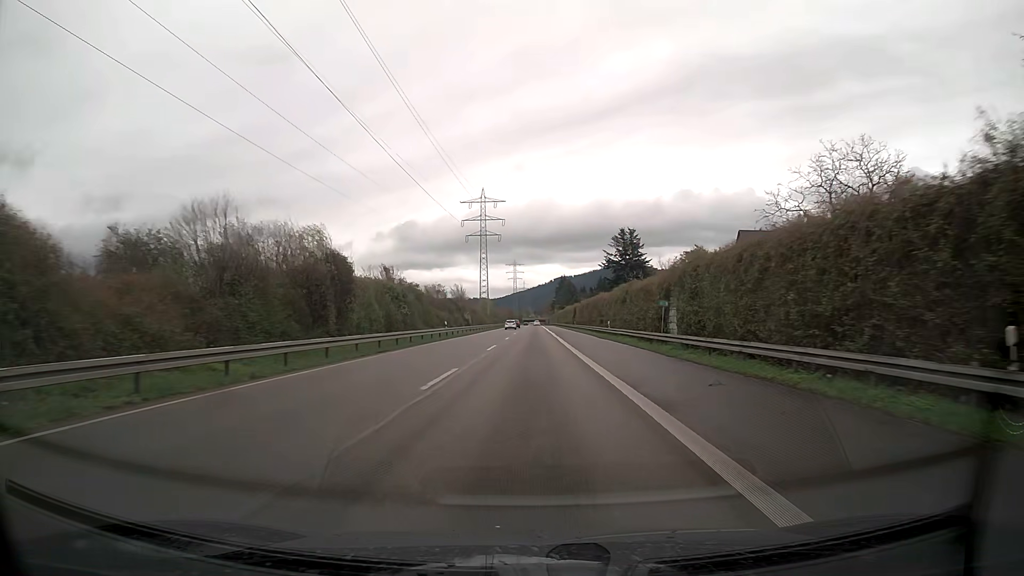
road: trunk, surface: asphalt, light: Day
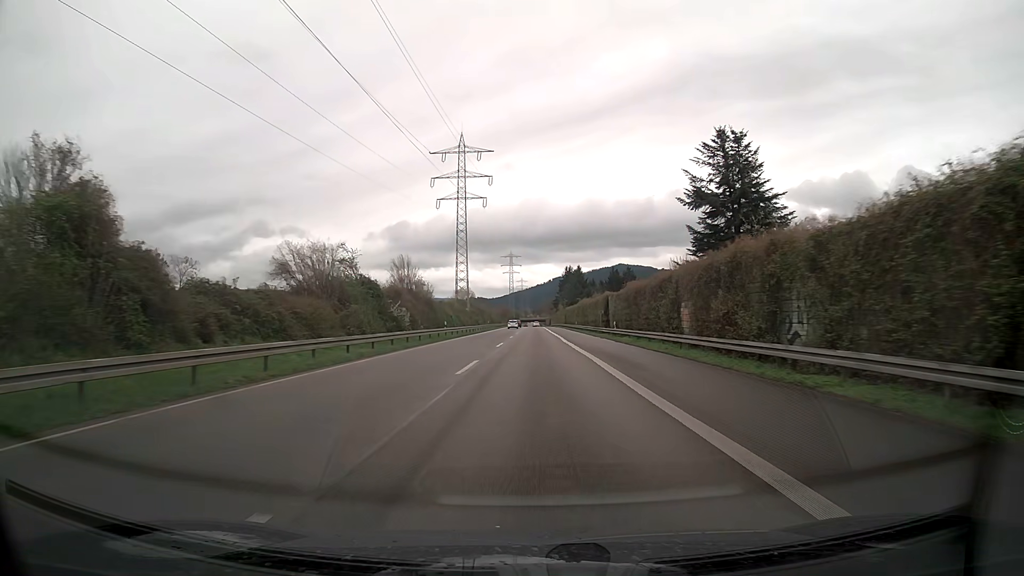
(+0.1, +50.5) m; 0°
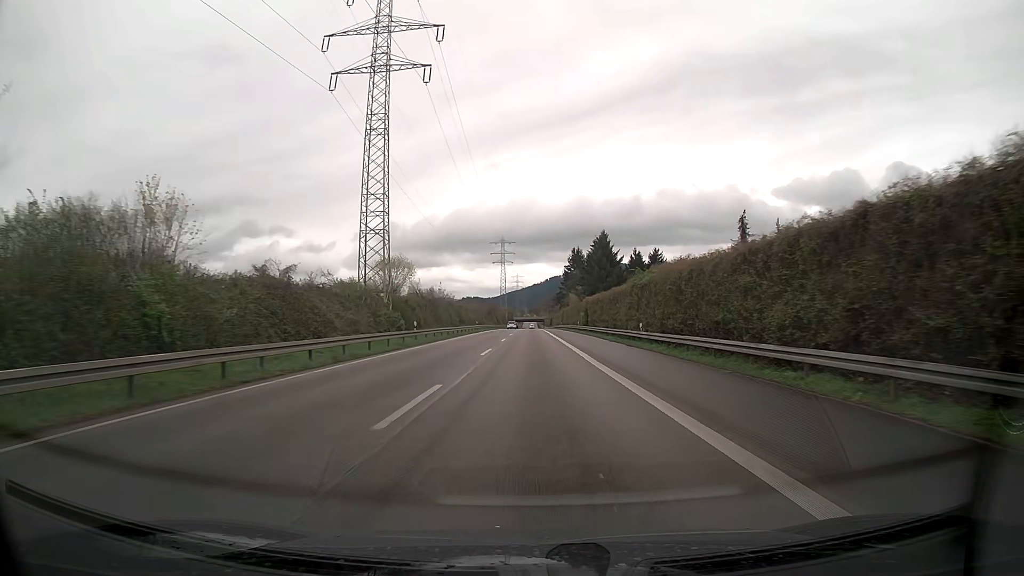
(+0.2, +62.7) m; 0°
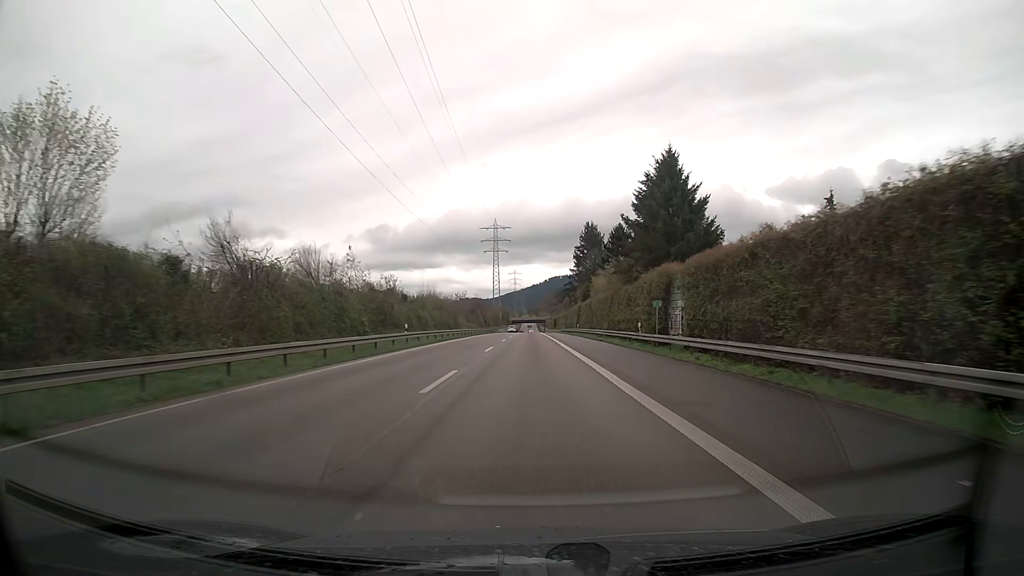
(0.0, +49.9) m; 0°
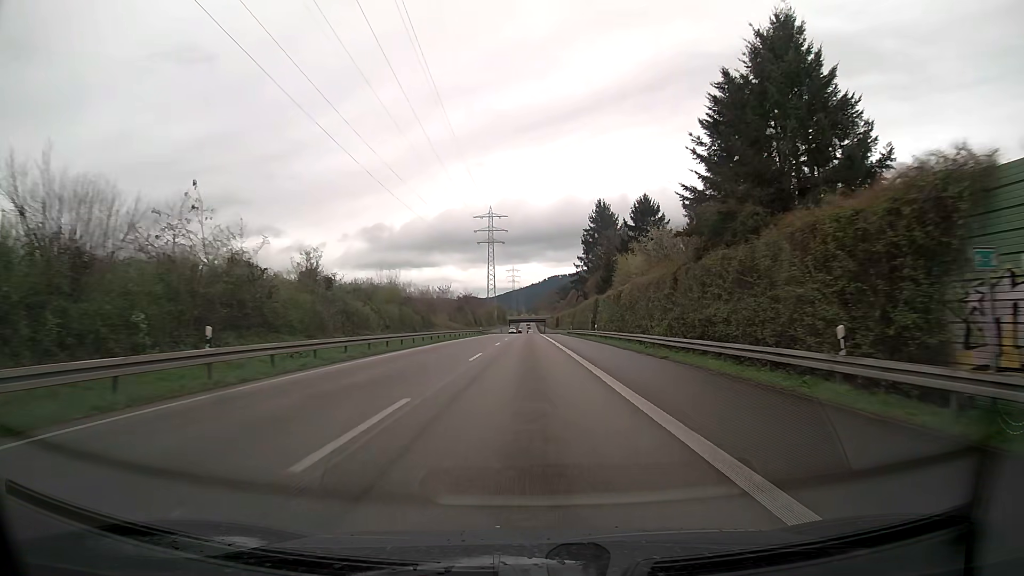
(0.0, +24.9) m; 0°
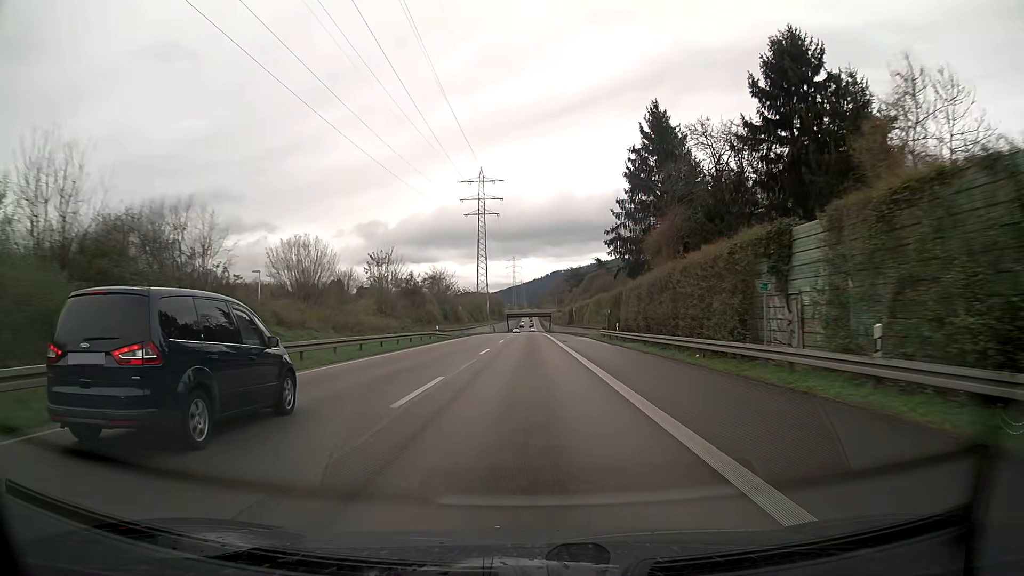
(-0.2, +49.7) m; 0°
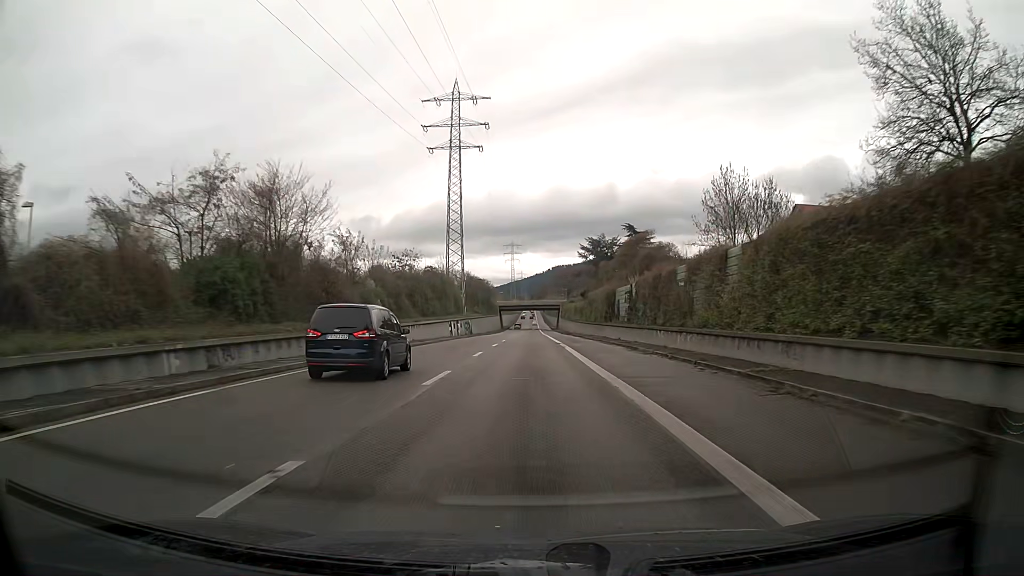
(+0.2, +62.4) m; 0°
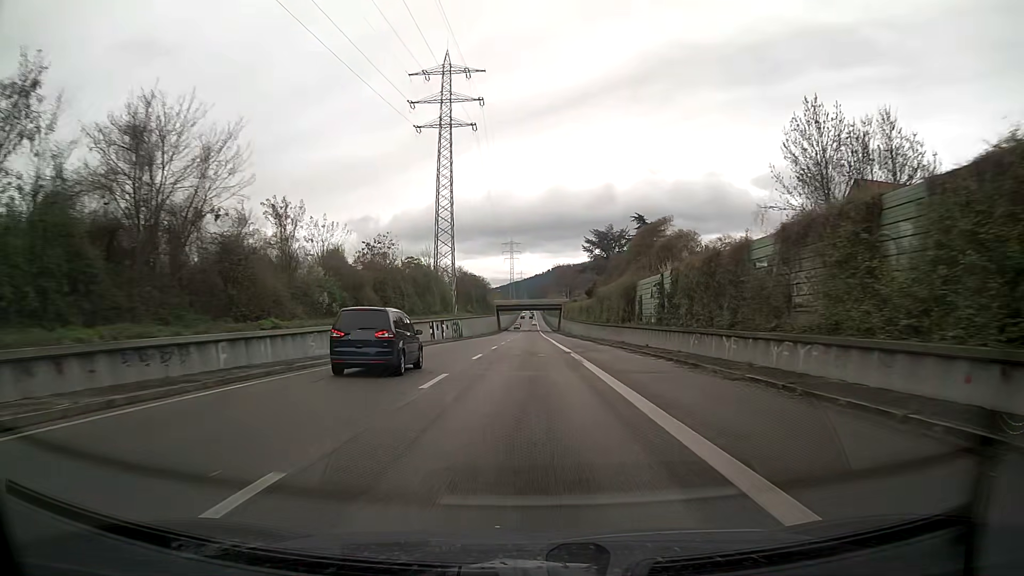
(0.0, +12.5) m; 0°
(0, +10) (0, +20) (0, +30) (0, +40) (0, +50) (0, +60) (0, +70) (0, +80) (0, +90) (0, +100) m
